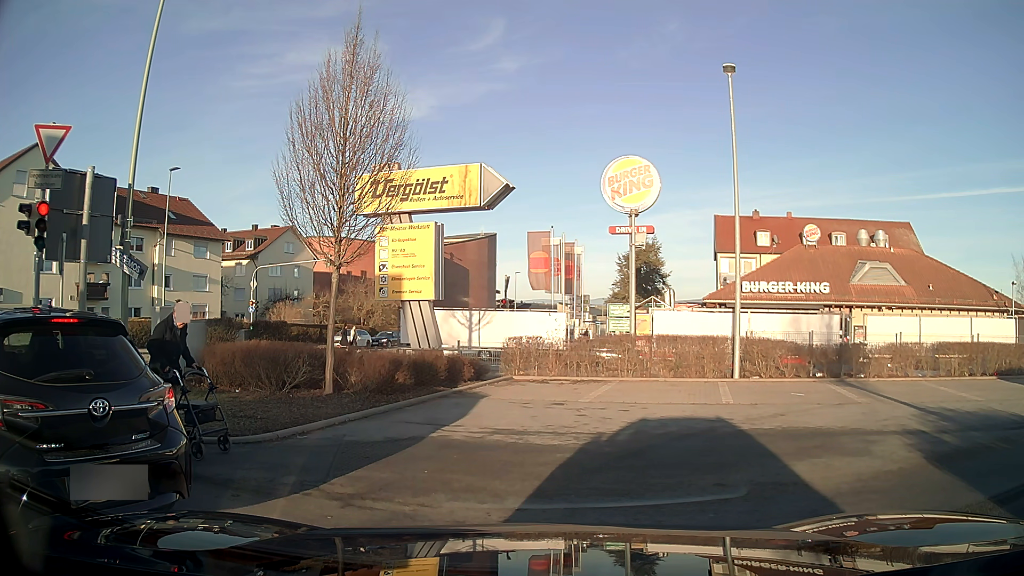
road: tertiary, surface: asphalt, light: Day
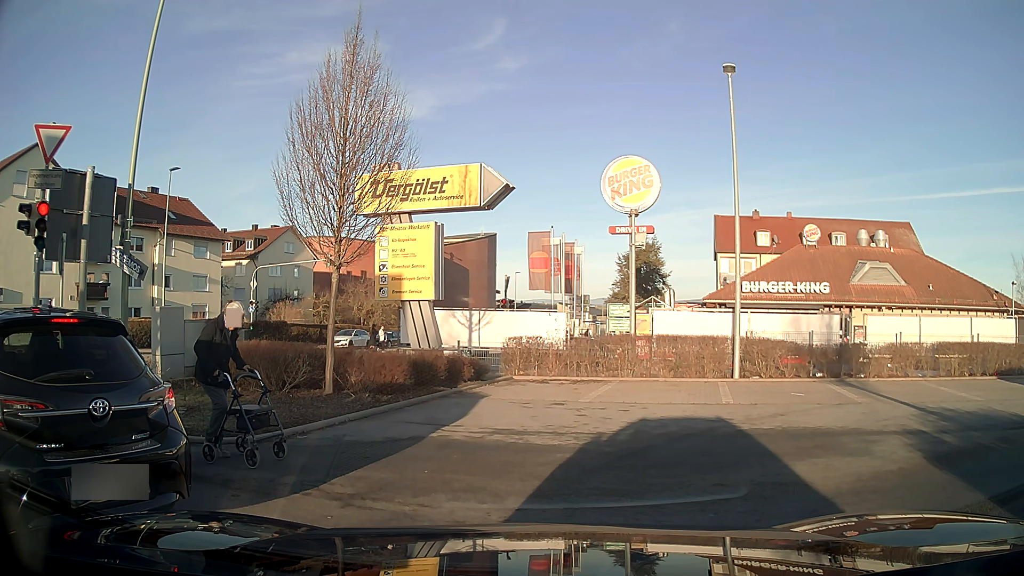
(0.0, 0.0) m; 0°
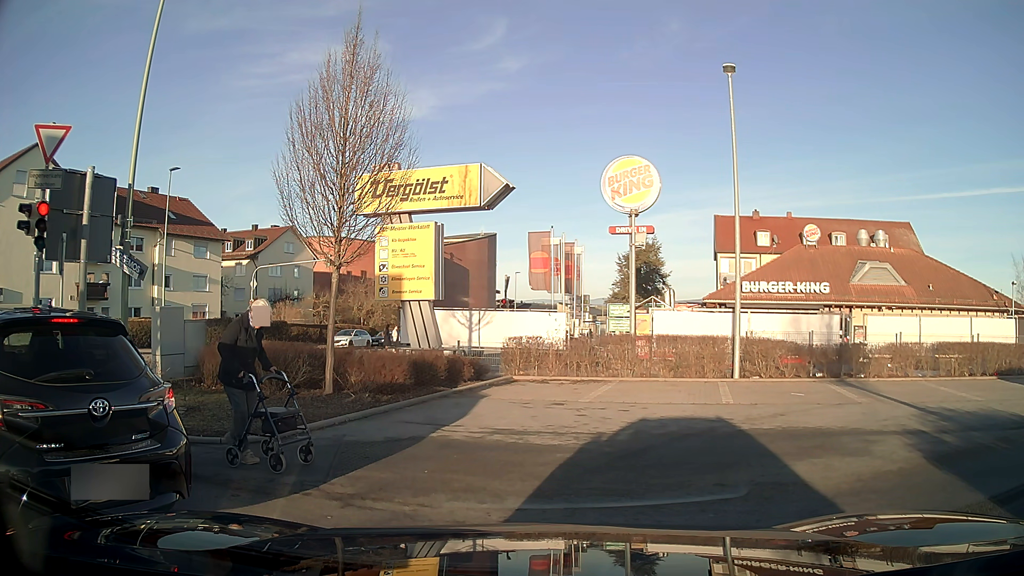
(0.0, 0.0) m; 0°
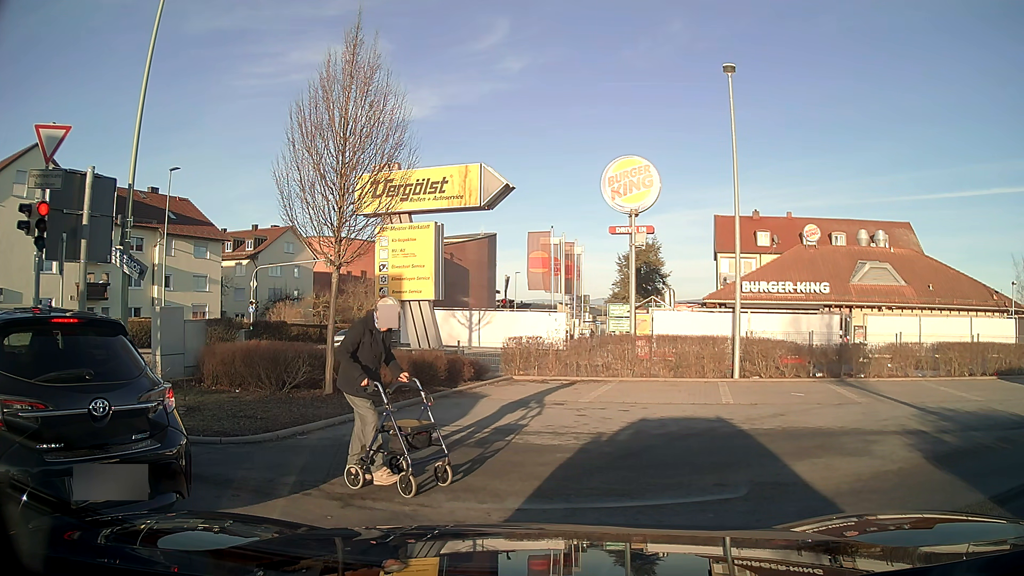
(0.0, 0.0) m; 0°
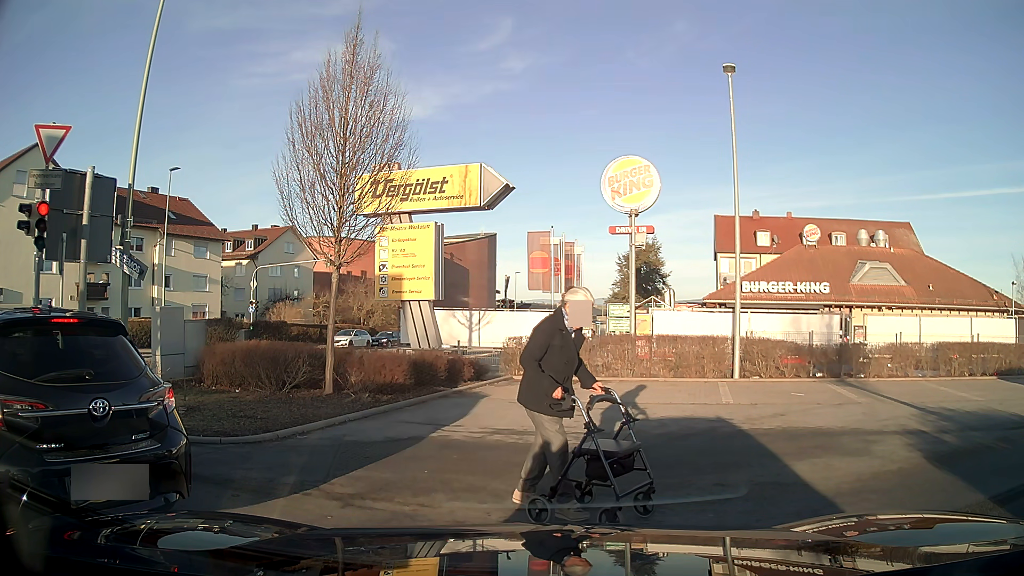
(0.0, 0.0) m; 0°
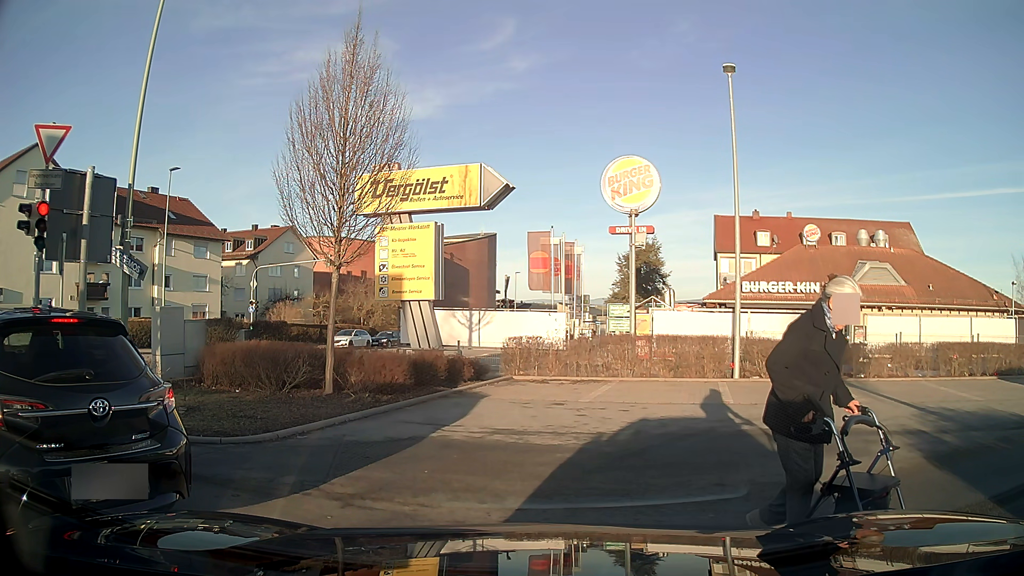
(0.0, 0.0) m; 0°
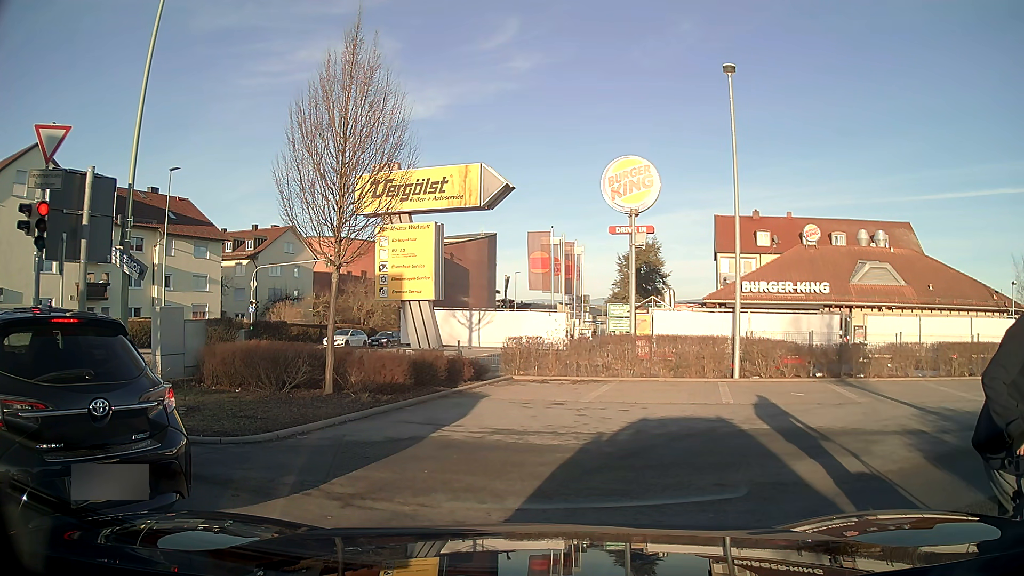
(0.0, 0.0) m; 0°
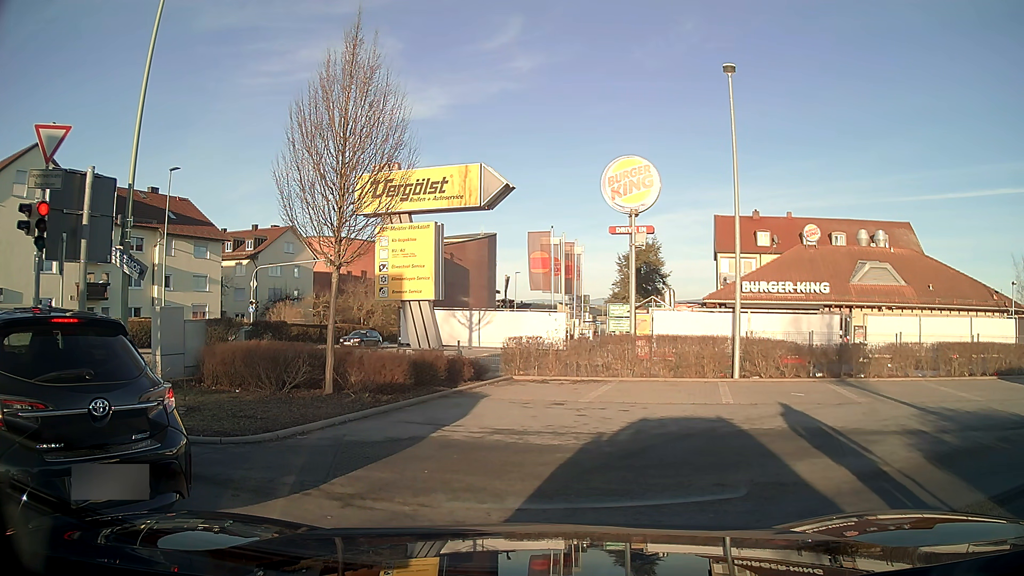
(0.0, 0.0) m; 0°
(-7, +5) (-17, +5) (-24, -2) (-26, -12) (-27, -22) (-27, -32) (-28, -42) (-30, -52) (-32, -62) (-34, -71) m
